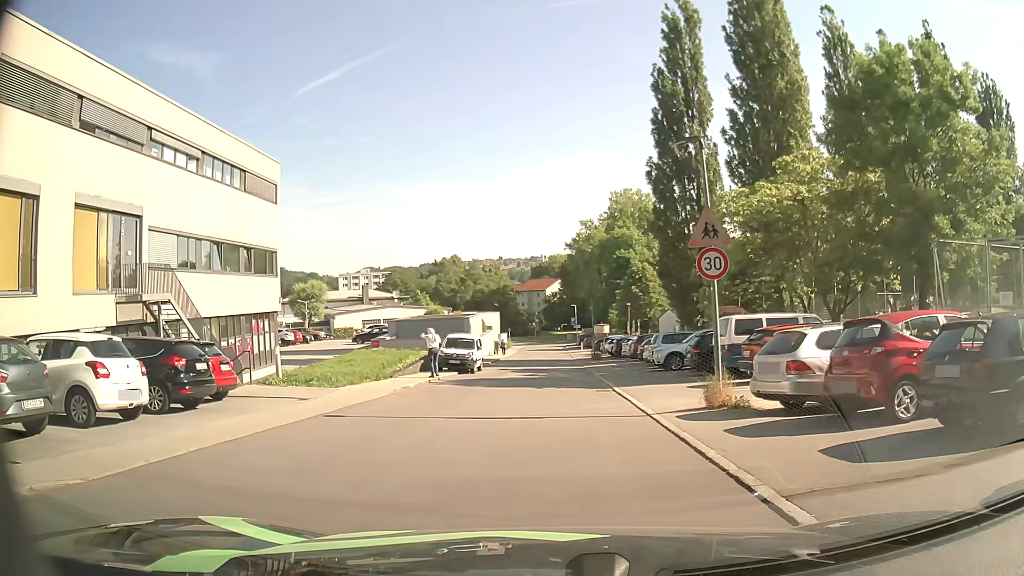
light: Day
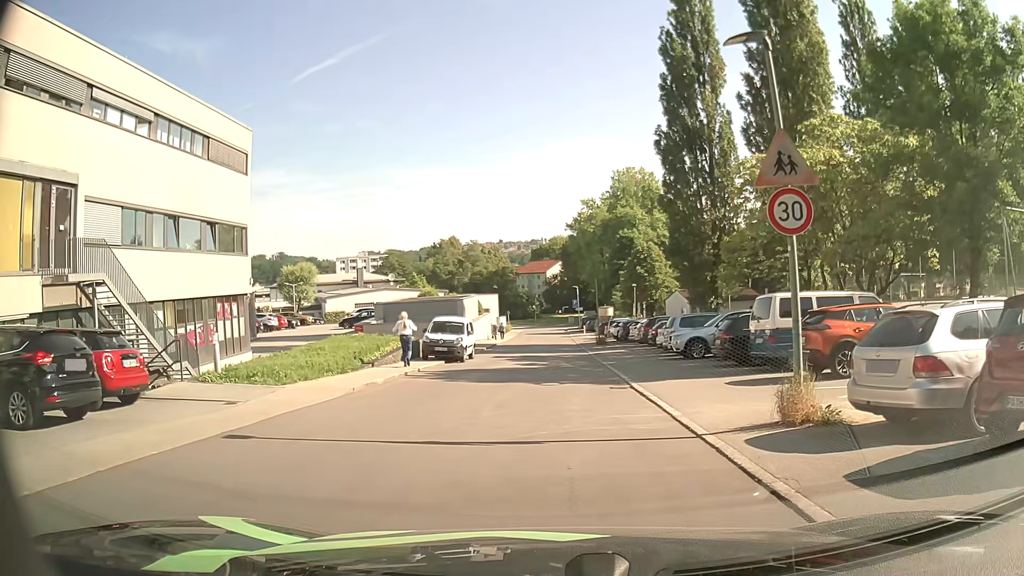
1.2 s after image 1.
(0.0, +4.1) m; 0°
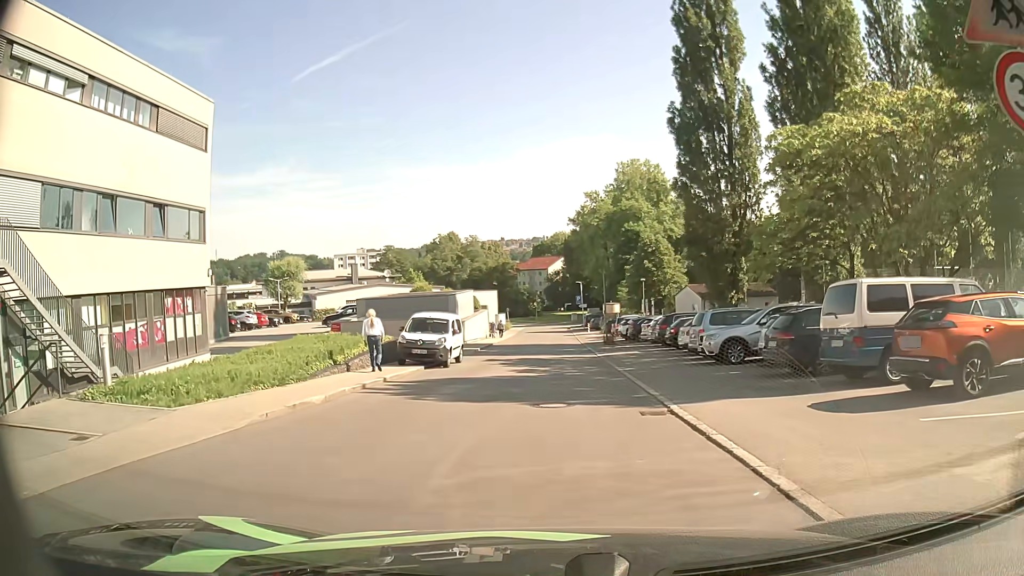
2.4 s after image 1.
(0.0, +4.9) m; -1°
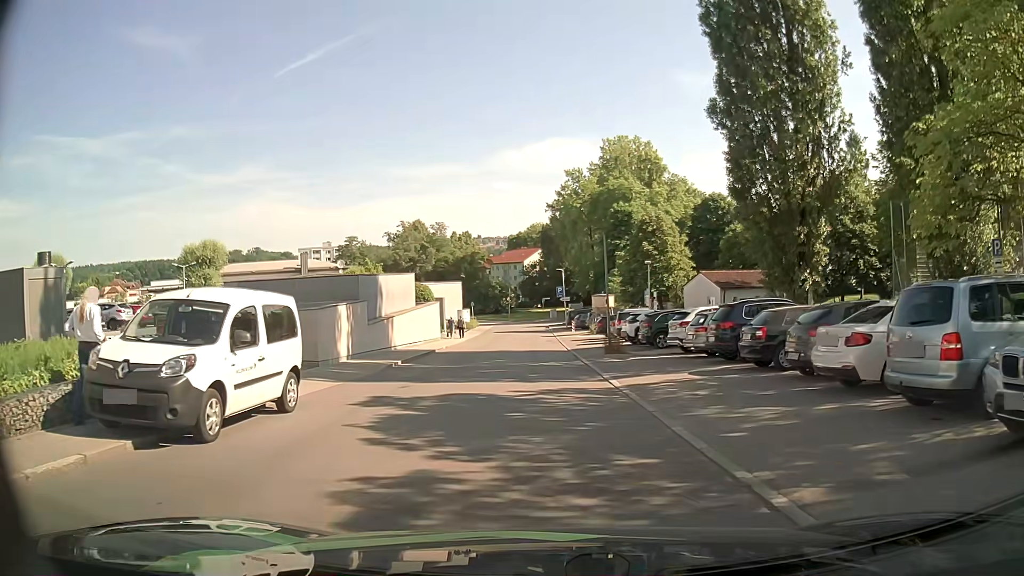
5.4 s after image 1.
(+0.3, +15.5) m; +3°
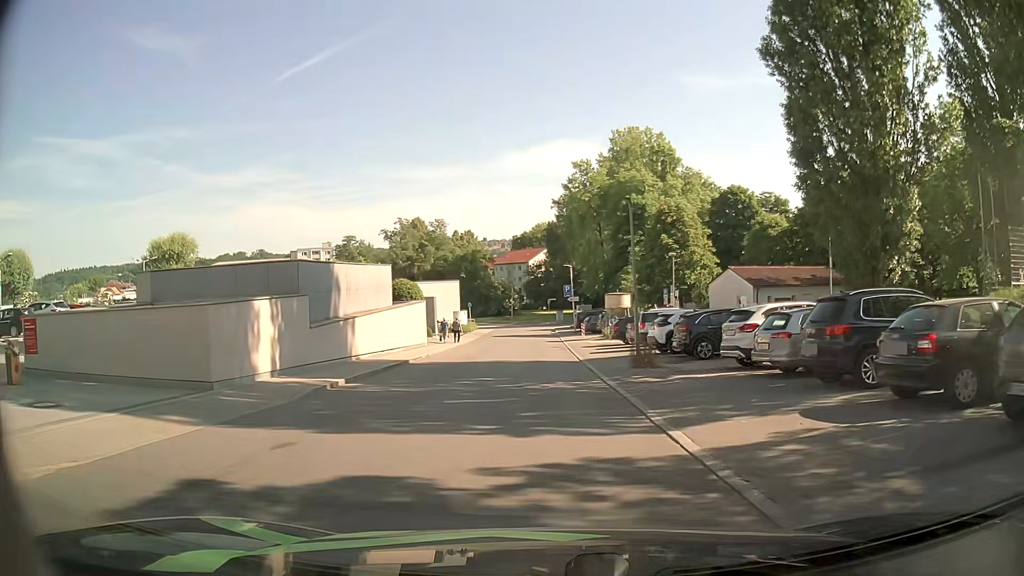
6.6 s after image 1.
(-0.1, +7.0) m; -1°
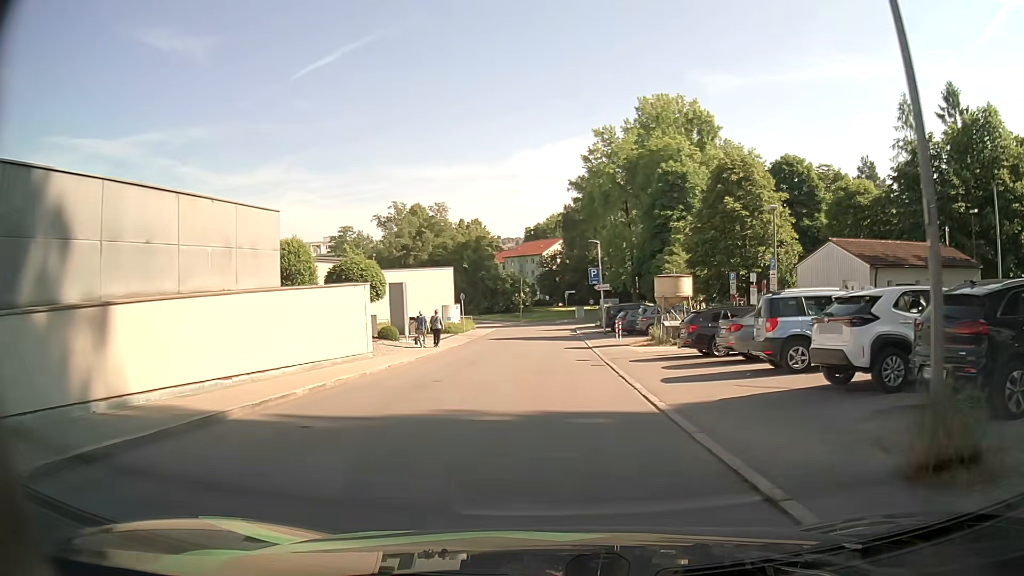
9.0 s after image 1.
(-0.2, +15.1) m; -1°
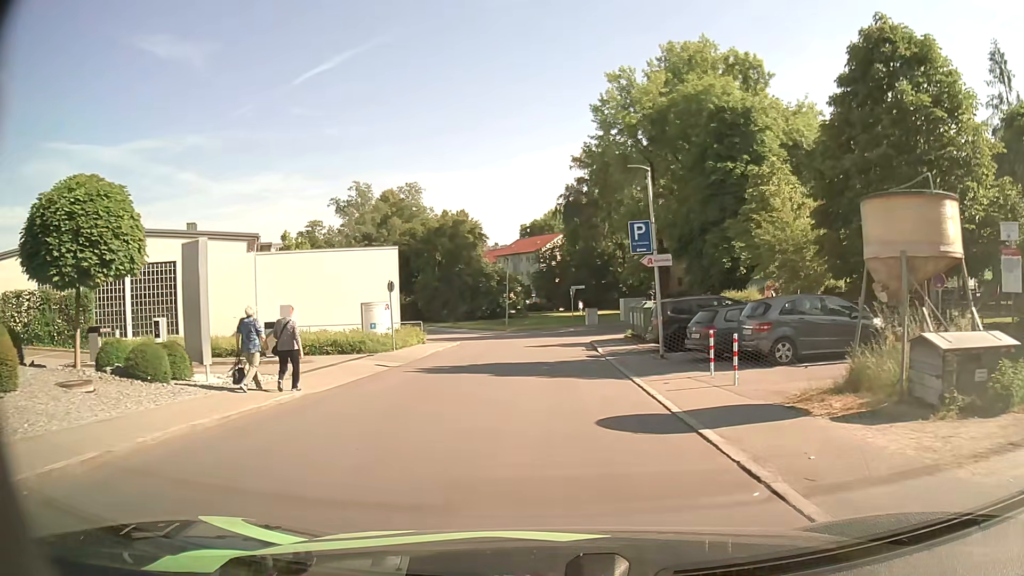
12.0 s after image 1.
(+0.1, +20.4) m; 0°
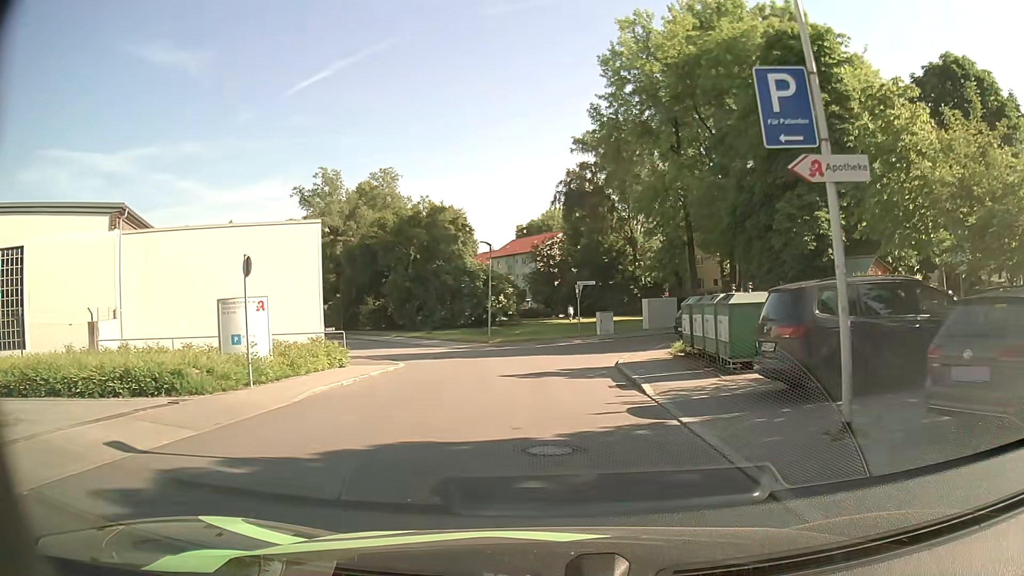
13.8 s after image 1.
(+0.1, +12.3) m; 0°
